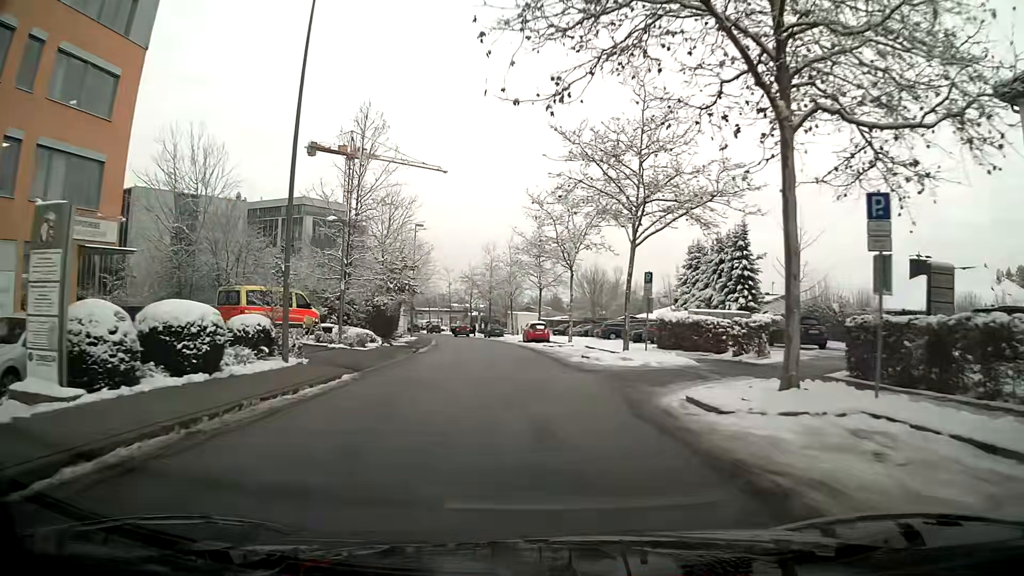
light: Day
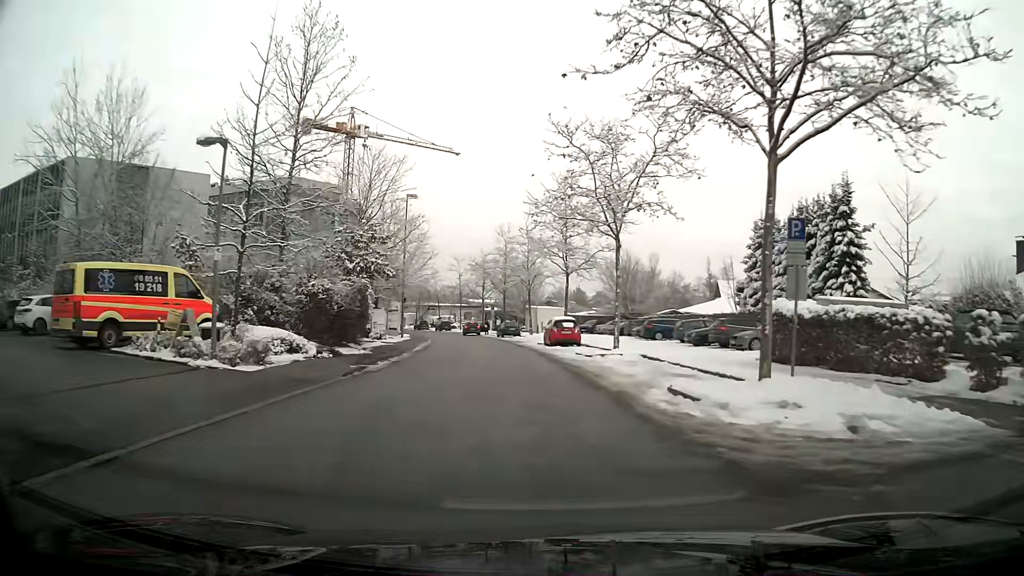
(-0.1, +12.9) m; 0°
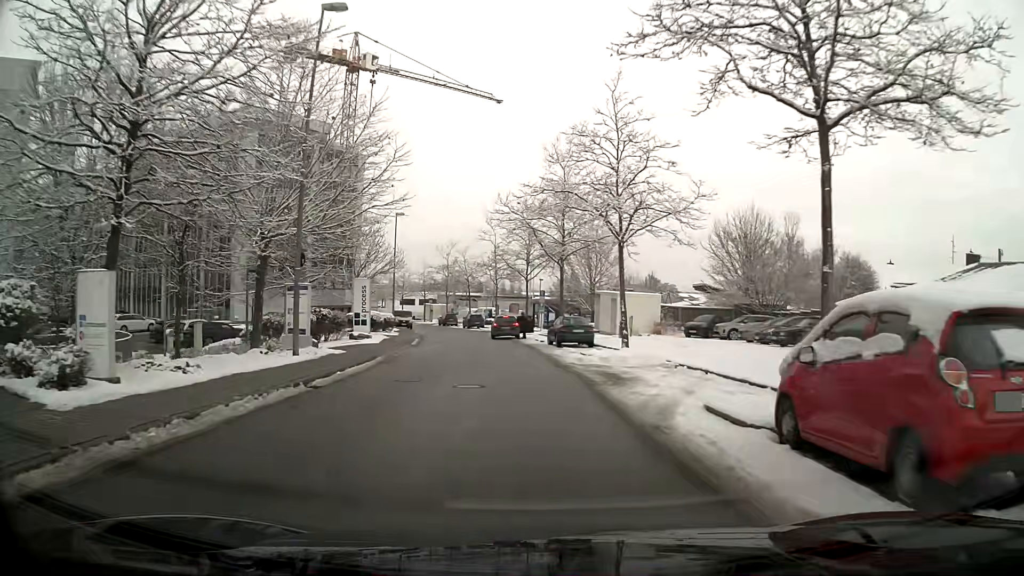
(-1.8, +29.7) m; -6°
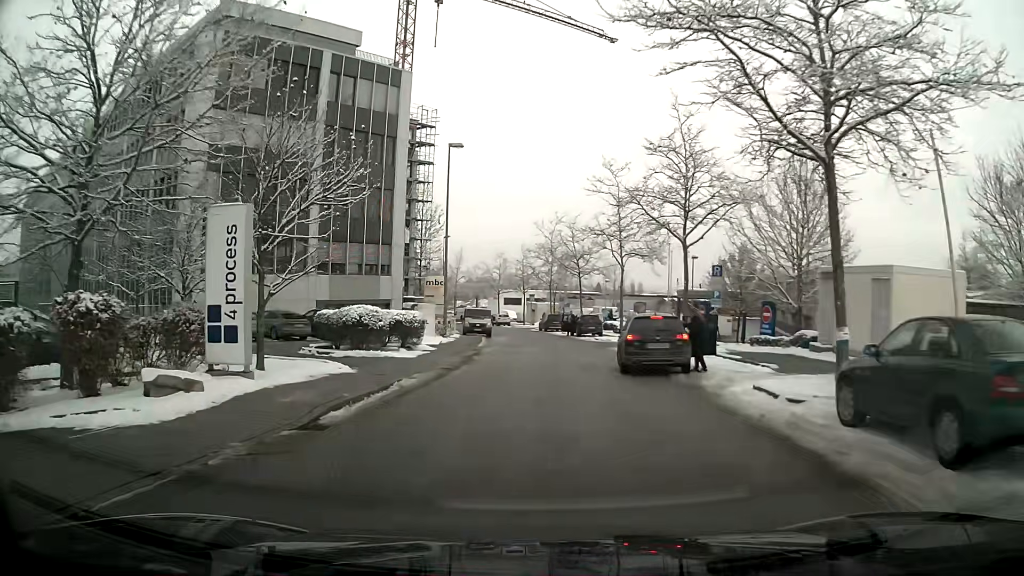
(-1.7, +24.7) m; -11°
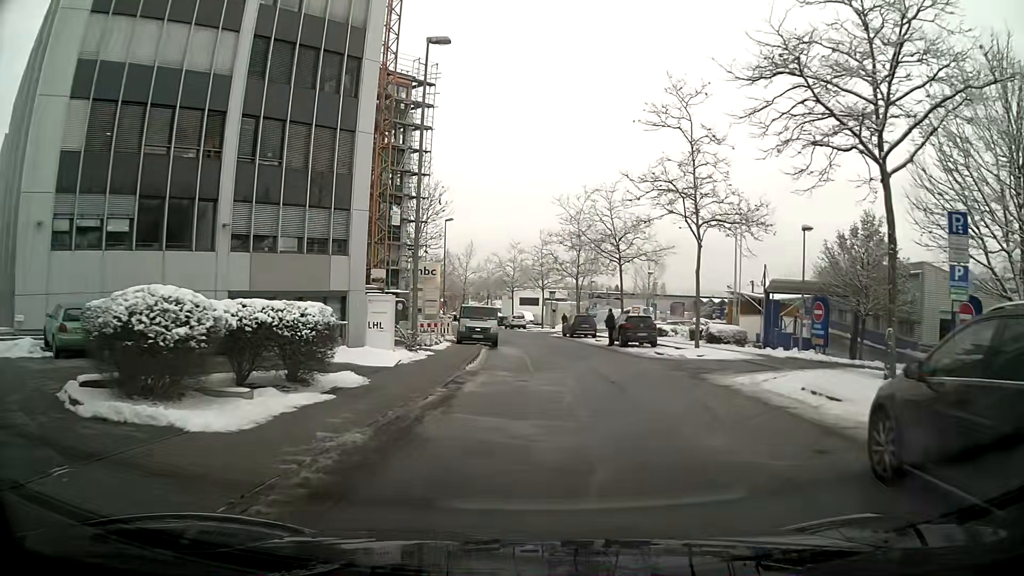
(-0.1, +14.1) m; +1°
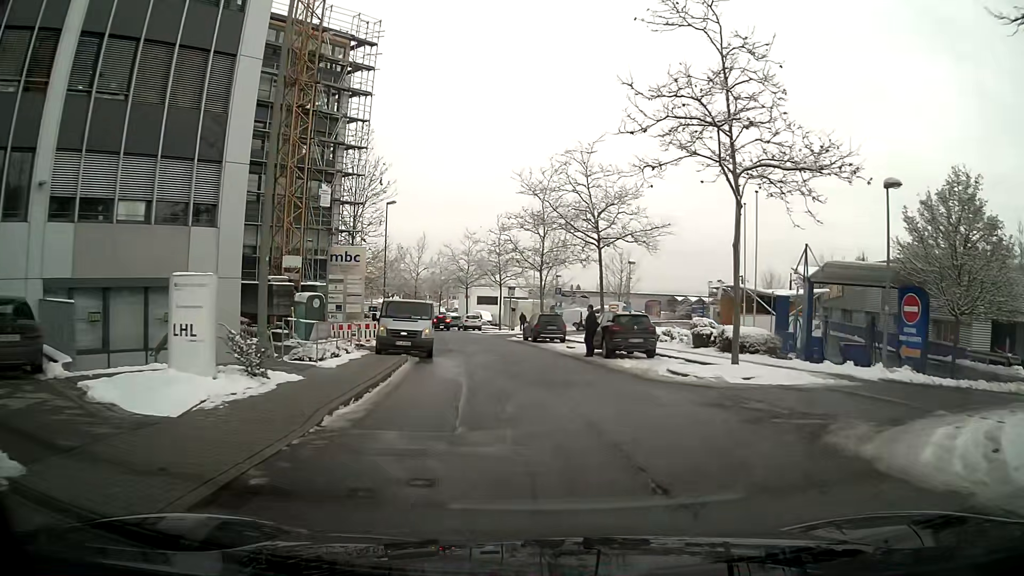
(+0.2, +9.3) m; +2°
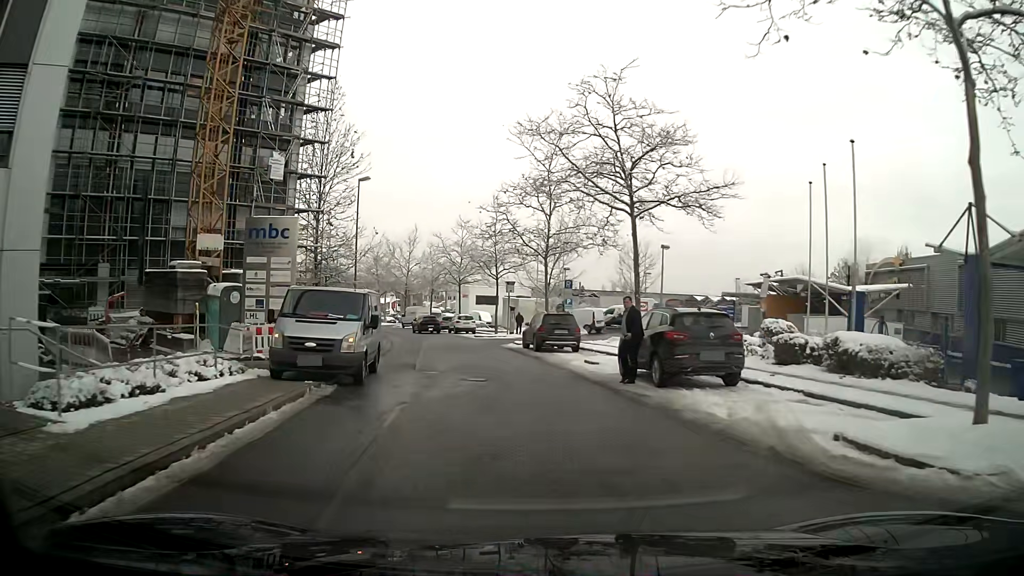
(0.0, +9.7) m; -1°
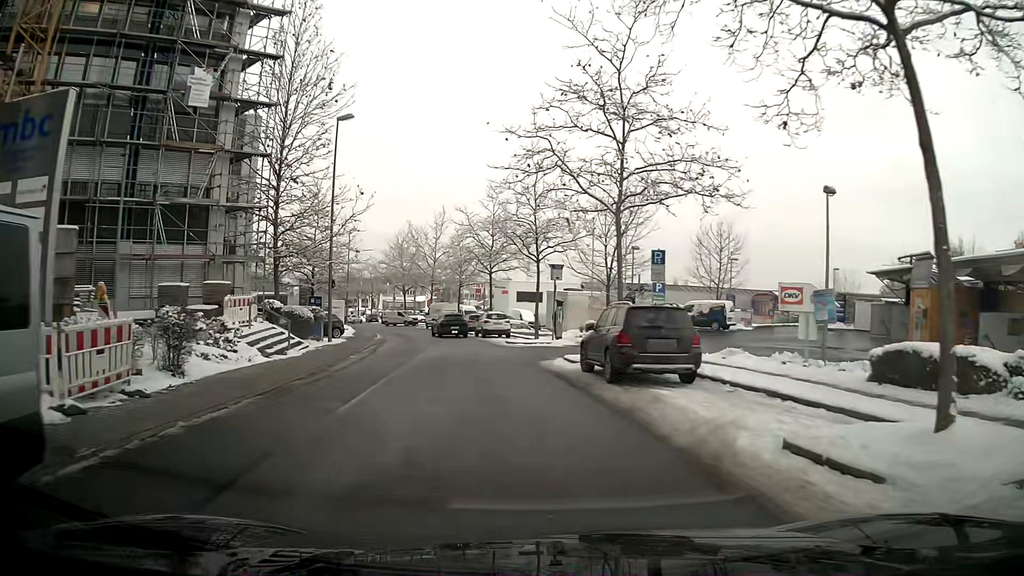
(-0.5, +13.9) m; -5°
